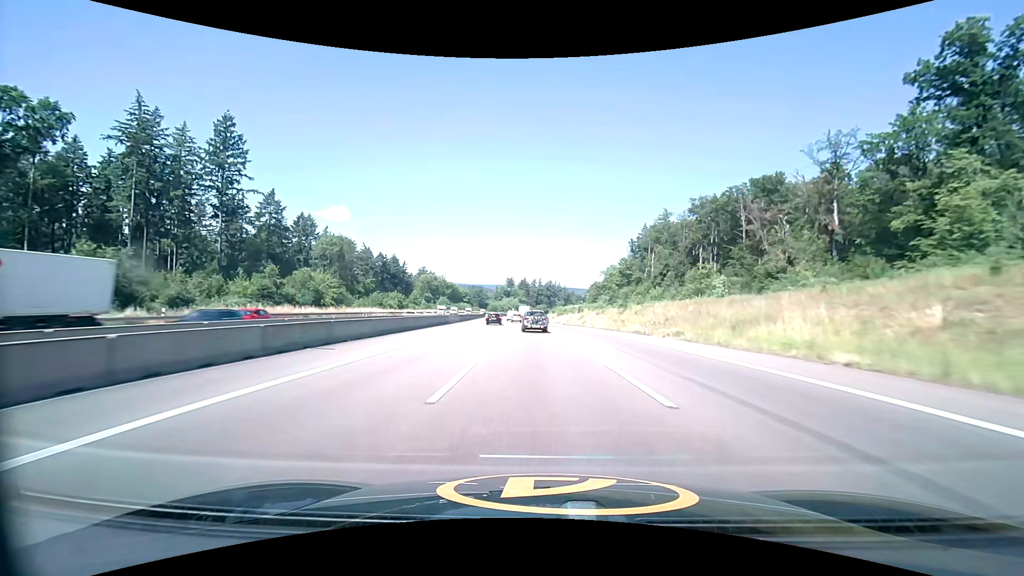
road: motorway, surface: asphalt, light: Day
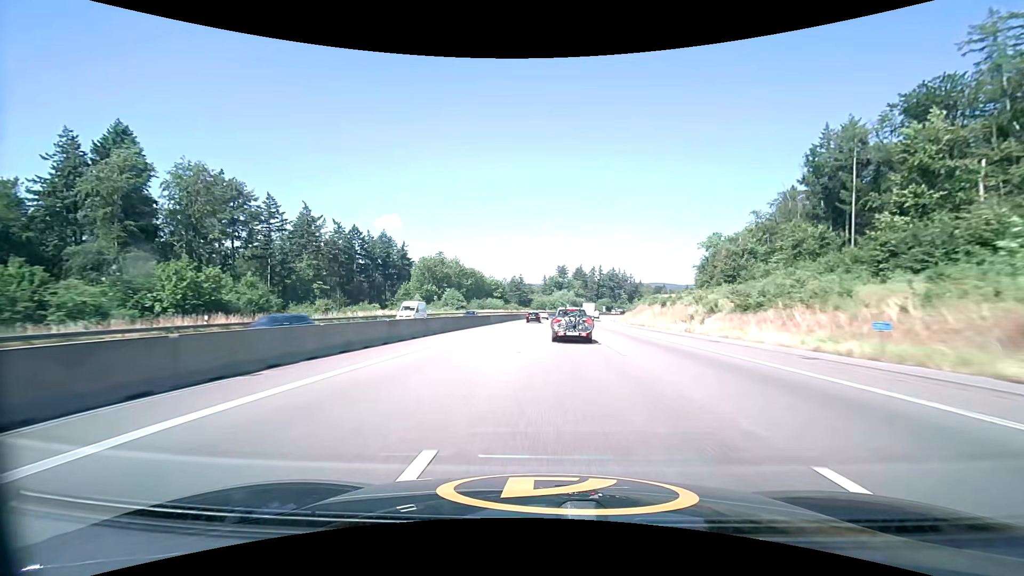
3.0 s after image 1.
(-6.4, +97.5) m; -6°
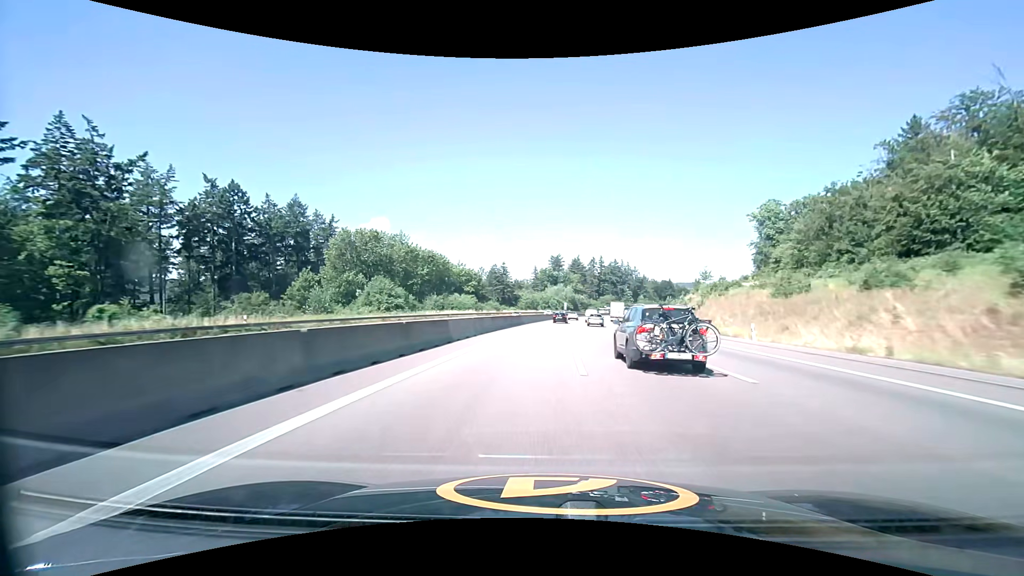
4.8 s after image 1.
(+0.1, +59.5) m; +1°
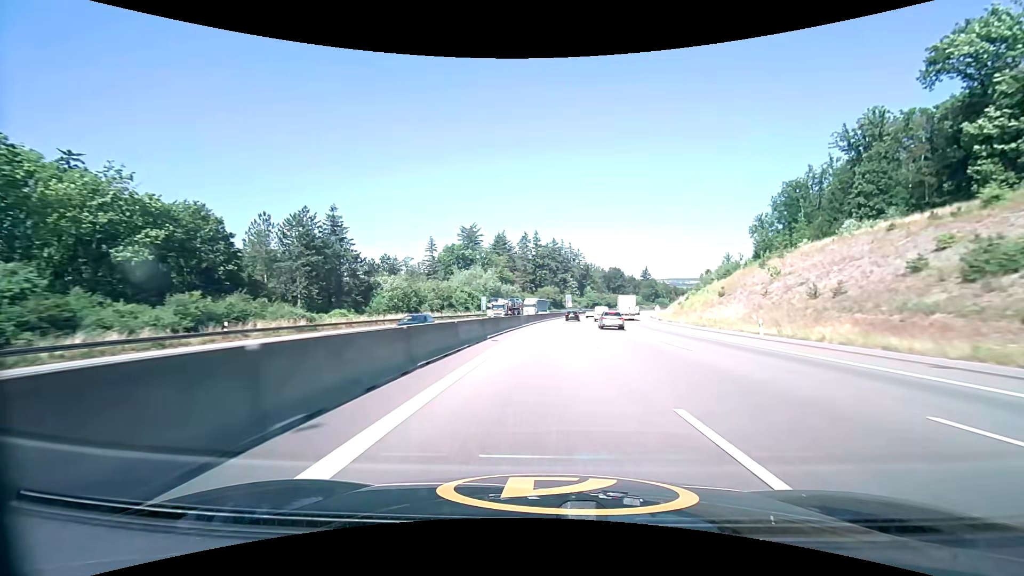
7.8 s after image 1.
(+7.1, +98.9) m; +8°
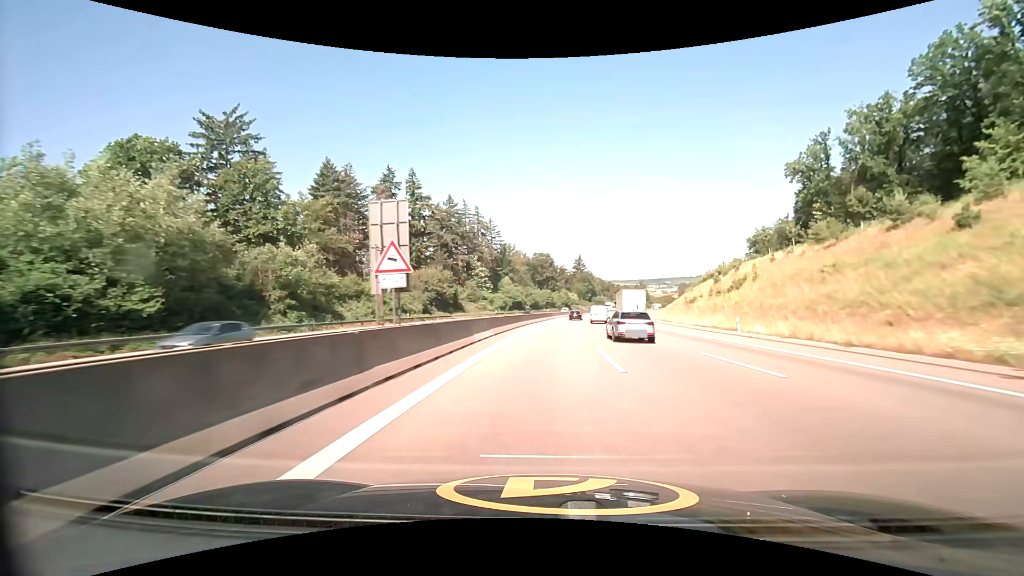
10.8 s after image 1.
(+8.4, +97.5) m; +10°
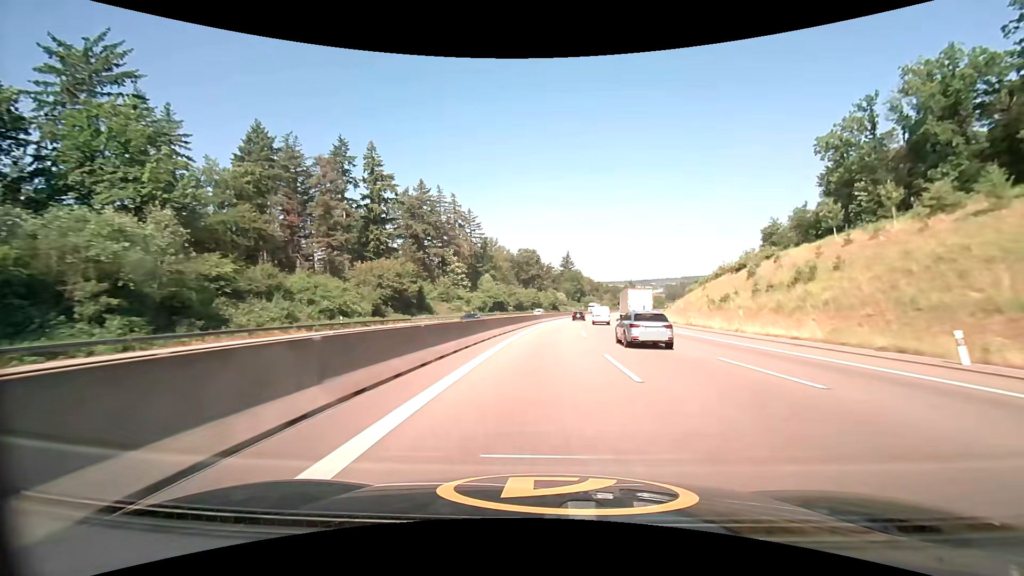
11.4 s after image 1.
(+0.2, +19.4) m; +2°
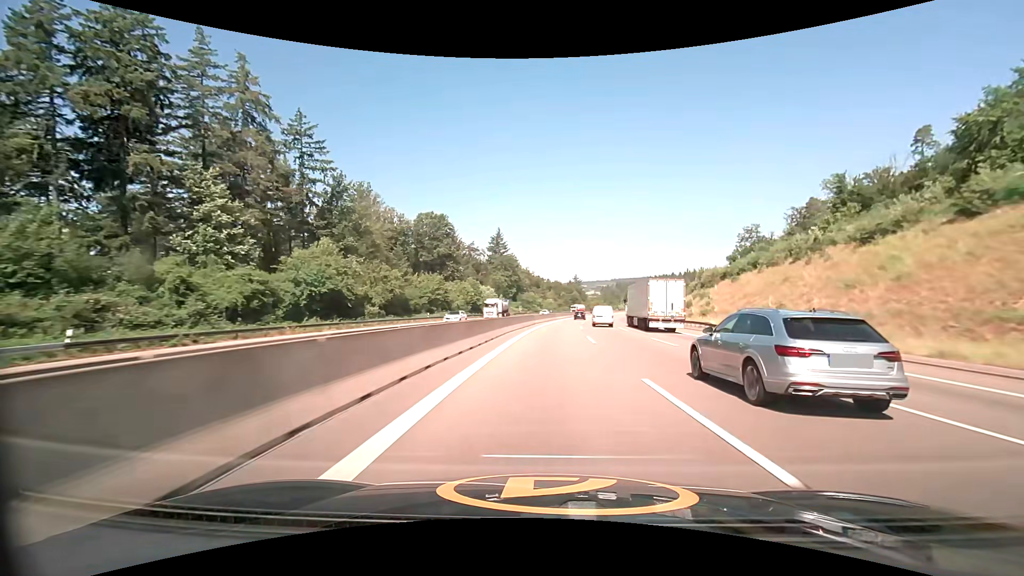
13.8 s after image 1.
(+4.9, +77.8) m; +8°
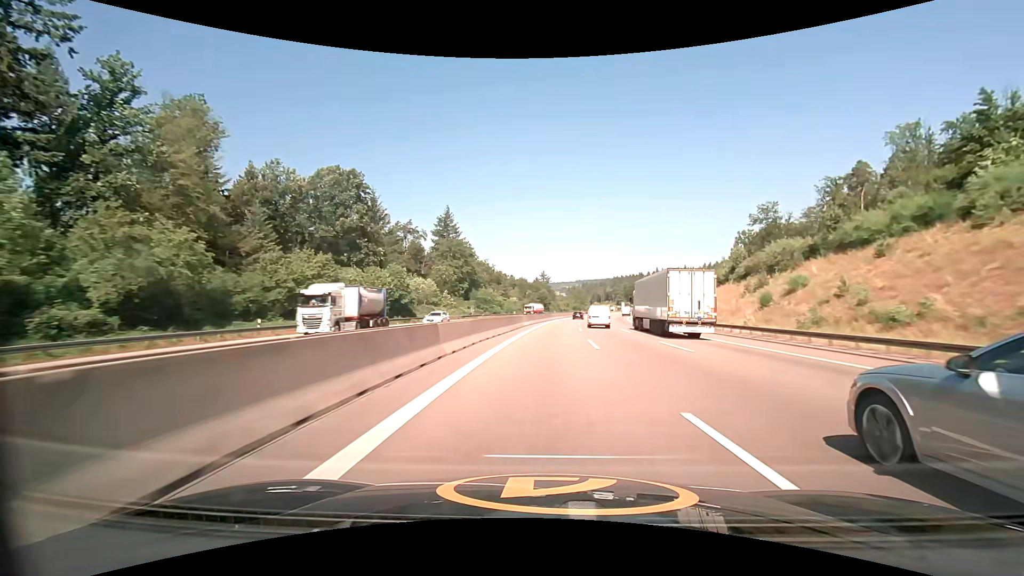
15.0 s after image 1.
(+1.3, +39.3) m; +4°
(0, +10) (0, +20) (+1, +30) (+1, +40) (+2, +50) (+3, +60) (+4, +70) (+5, +80) (+6, +90) (+8, +100) m
